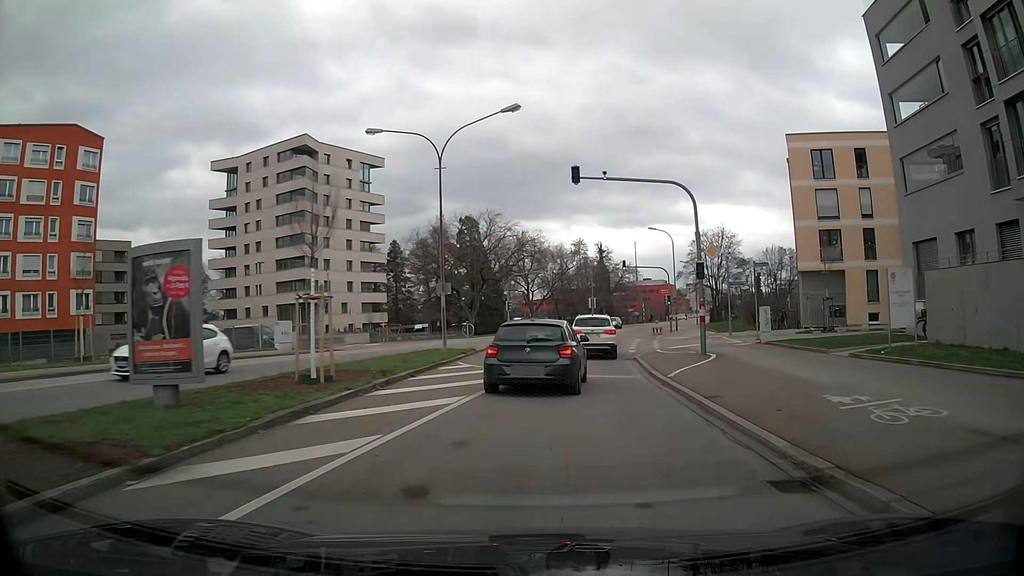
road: secondary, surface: asphalt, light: Day
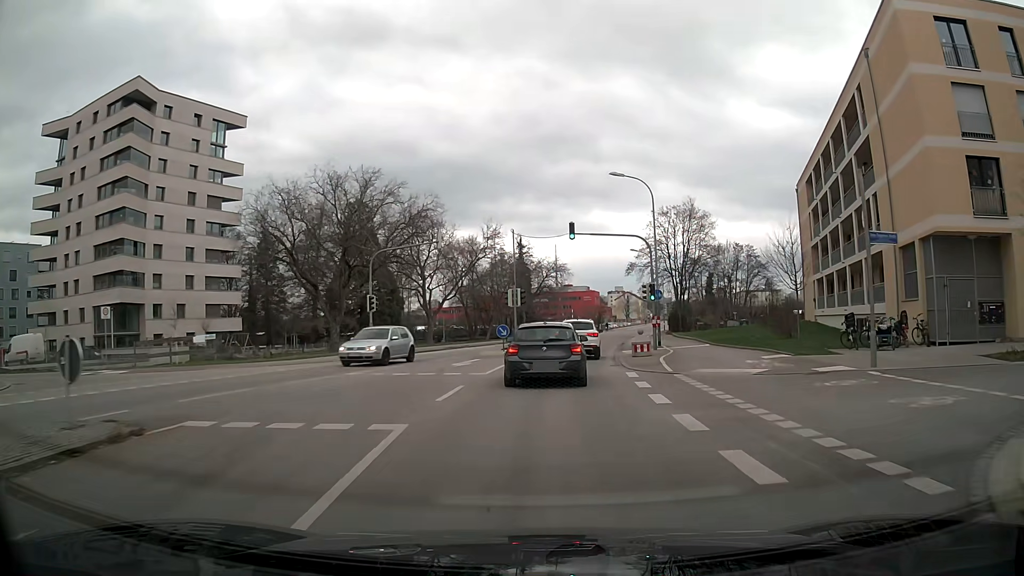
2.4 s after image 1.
(+1.9, +26.0) m; +7°
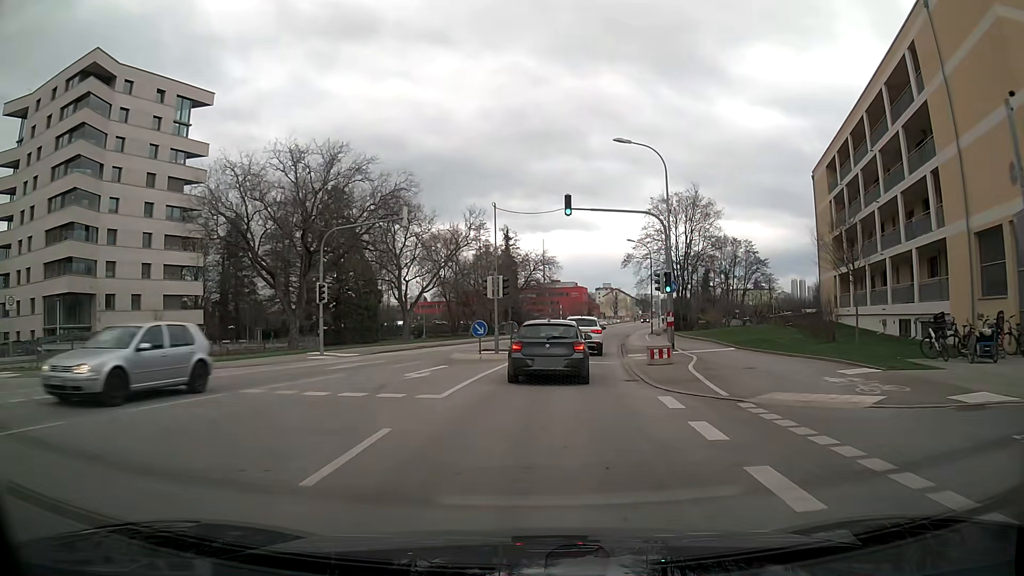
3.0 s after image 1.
(+0.1, +6.7) m; +2°
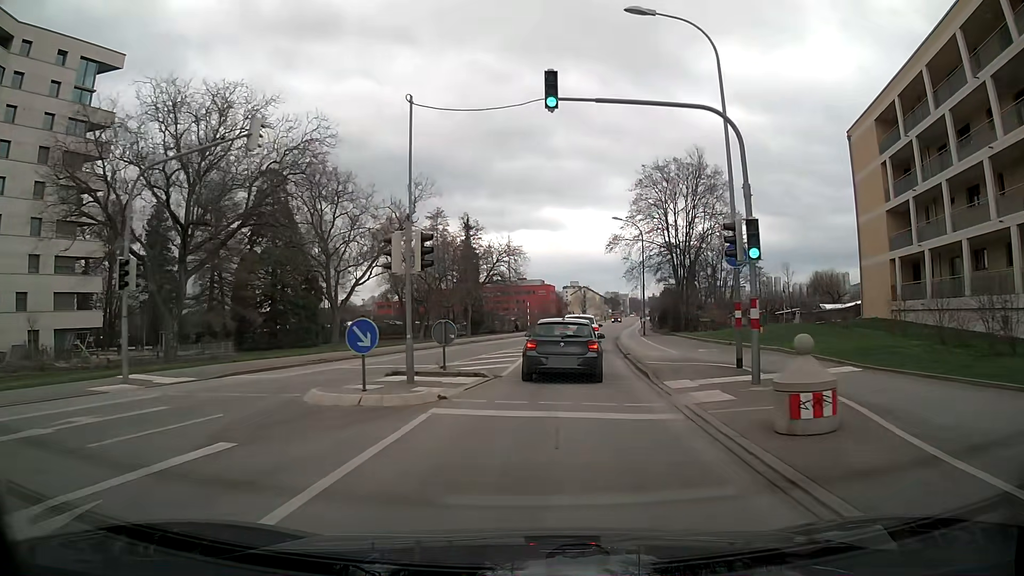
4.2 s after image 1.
(+0.2, +13.6) m; +3°
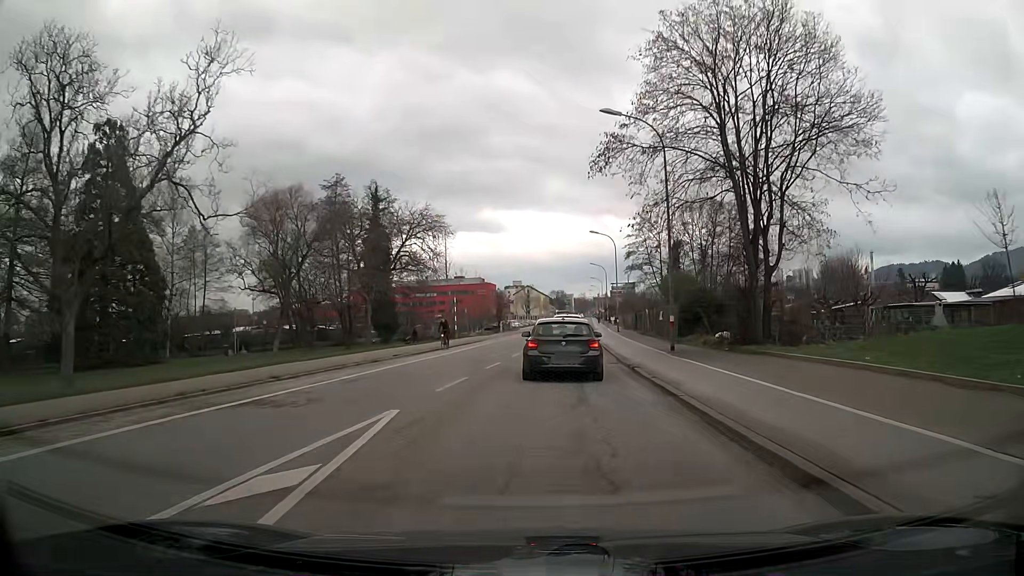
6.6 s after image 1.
(+1.3, +27.9) m; +4°
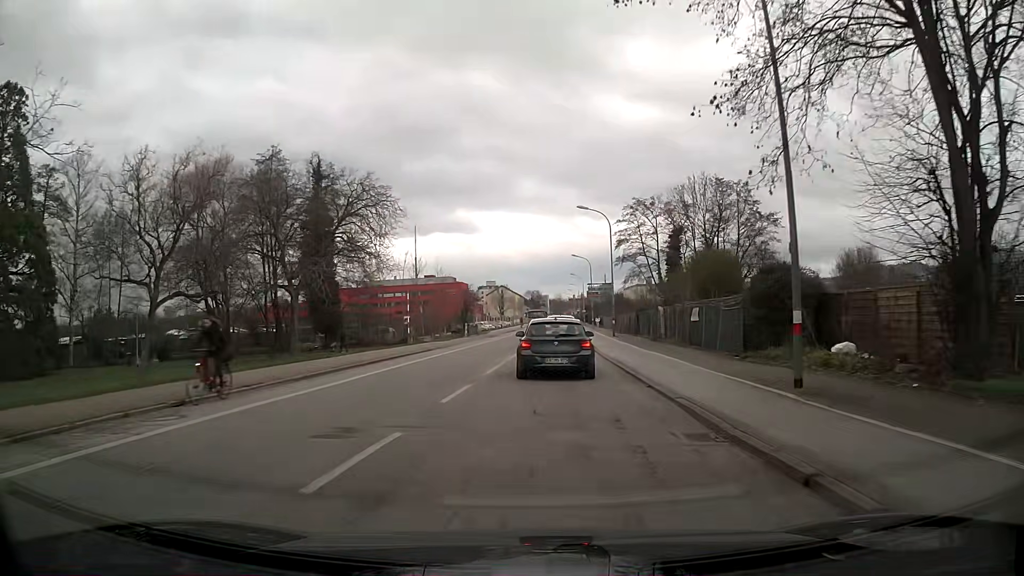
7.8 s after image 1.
(+0.3, +13.9) m; +2°
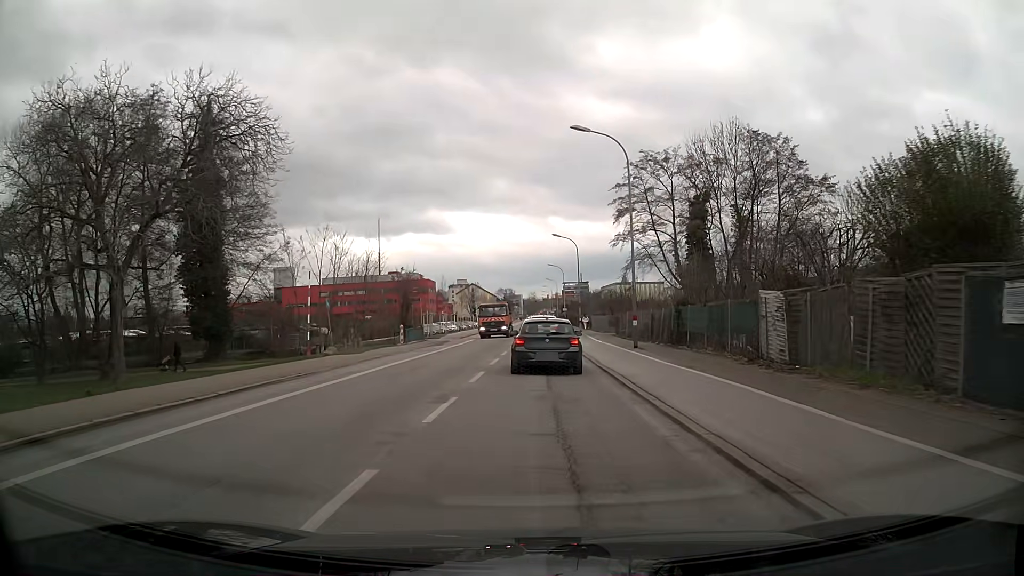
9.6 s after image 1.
(+0.5, +20.1) m; +2°
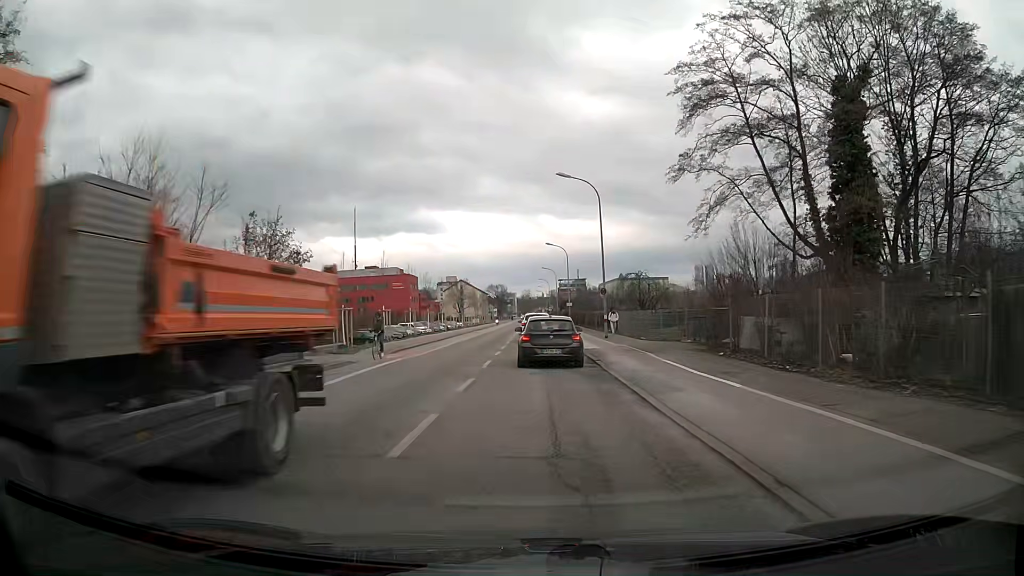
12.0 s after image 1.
(+0.2, +26.6) m; 0°
(0, +10) (0, +20) (0, +30) (0, +40) (0, +50) (0, +60) (0, +70) (0, +80) (+1, +90) (+1, +100) m
